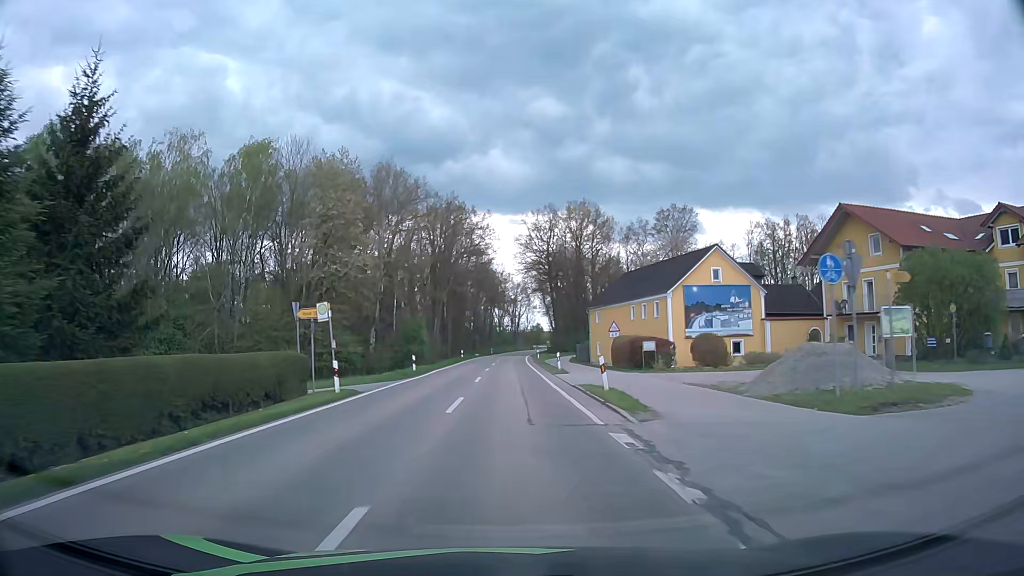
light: Day
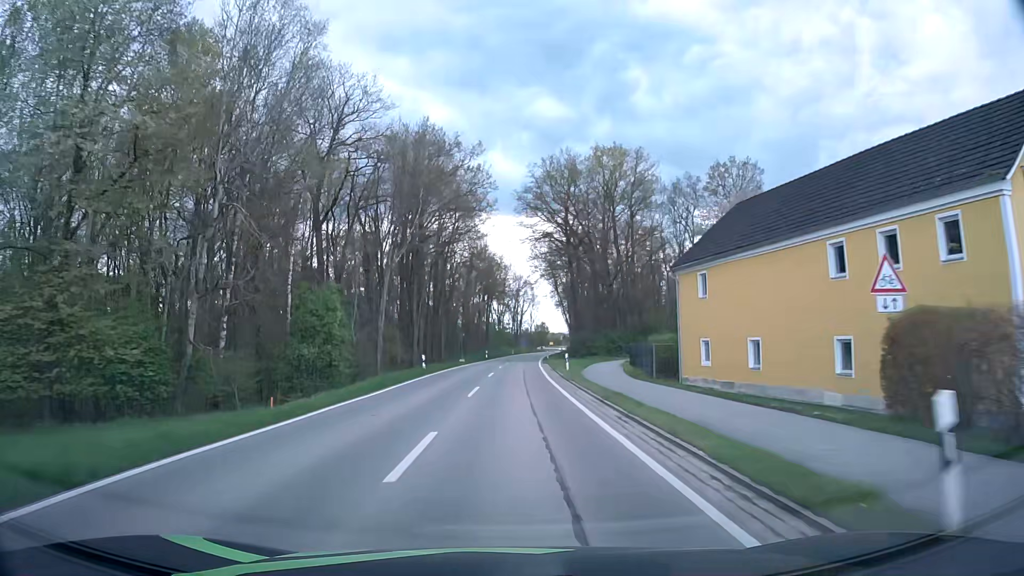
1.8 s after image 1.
(+0.1, +32.0) m; 0°
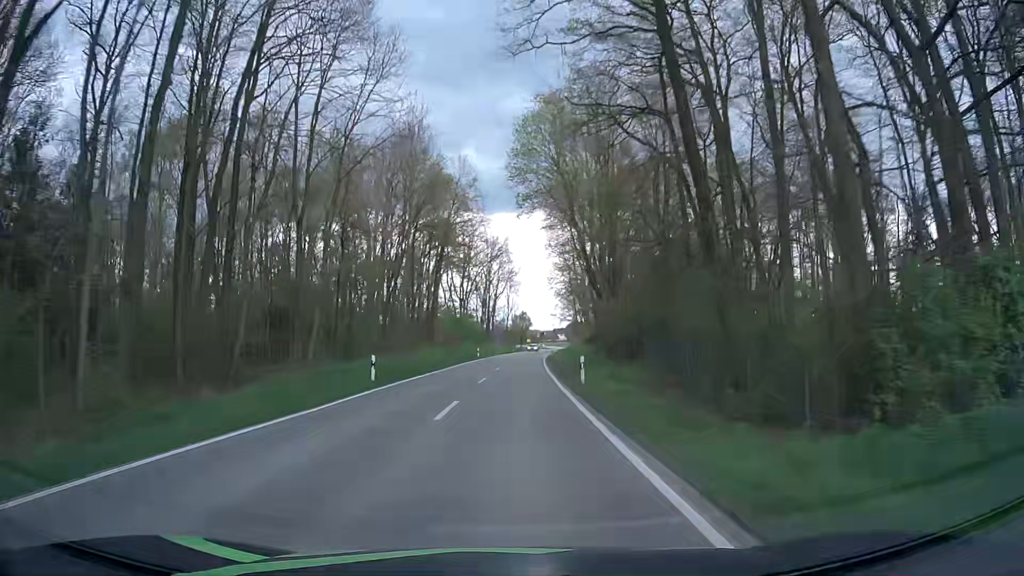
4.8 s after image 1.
(+1.3, +56.8) m; +2°
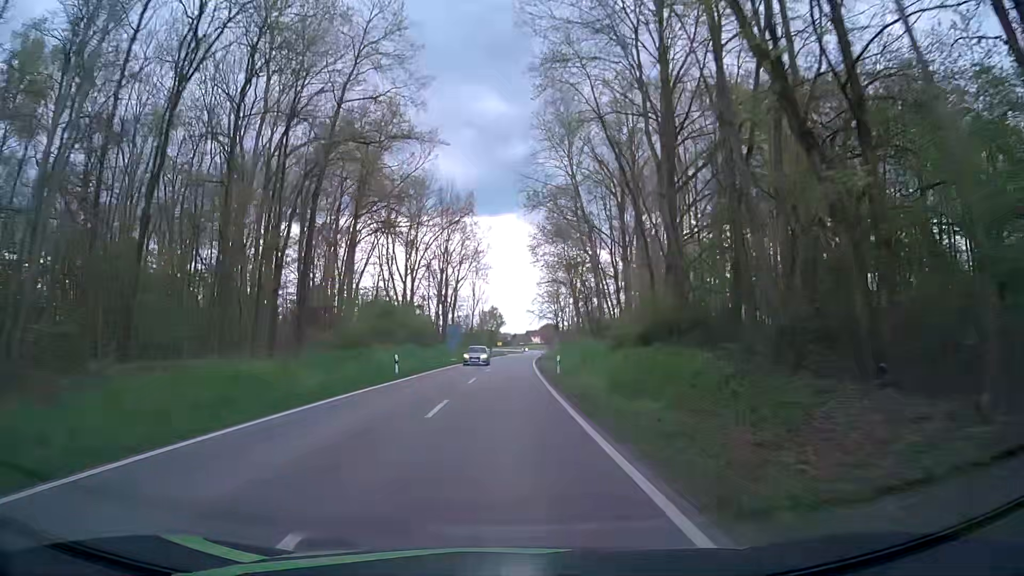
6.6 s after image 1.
(+0.9, +35.9) m; +3°
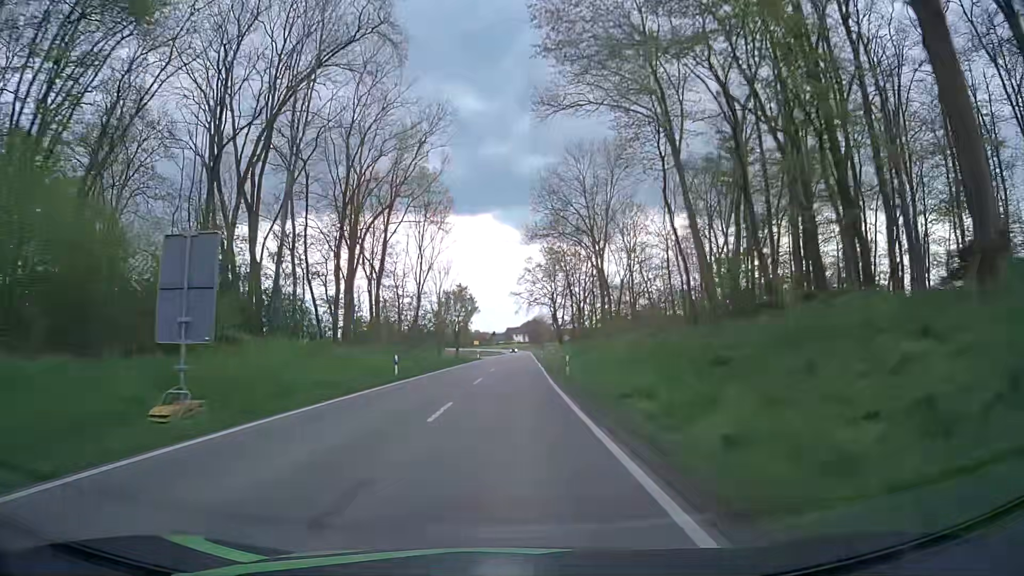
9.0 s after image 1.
(+0.5, +49.8) m; +2°
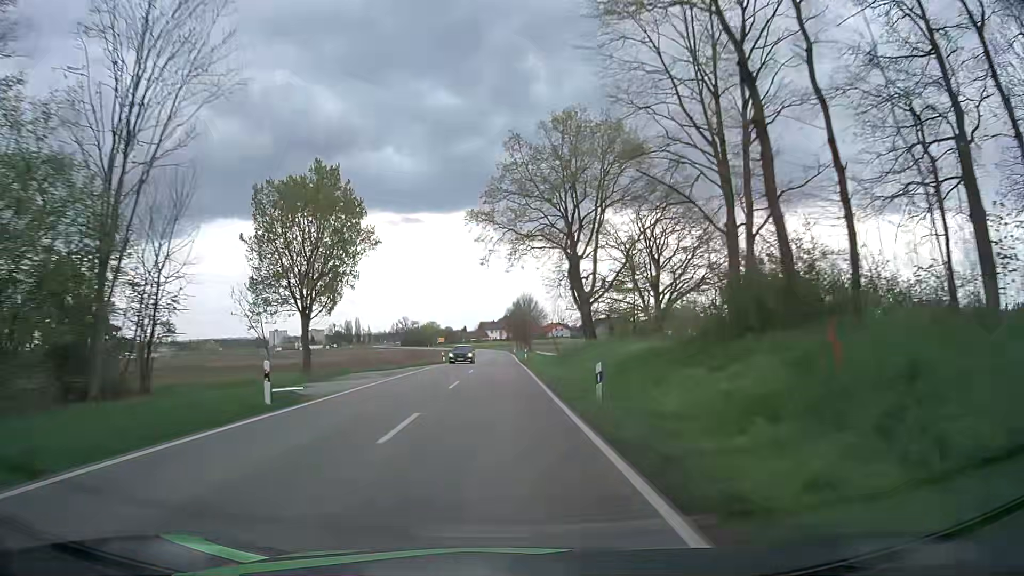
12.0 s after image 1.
(+1.4, +63.4) m; +2°
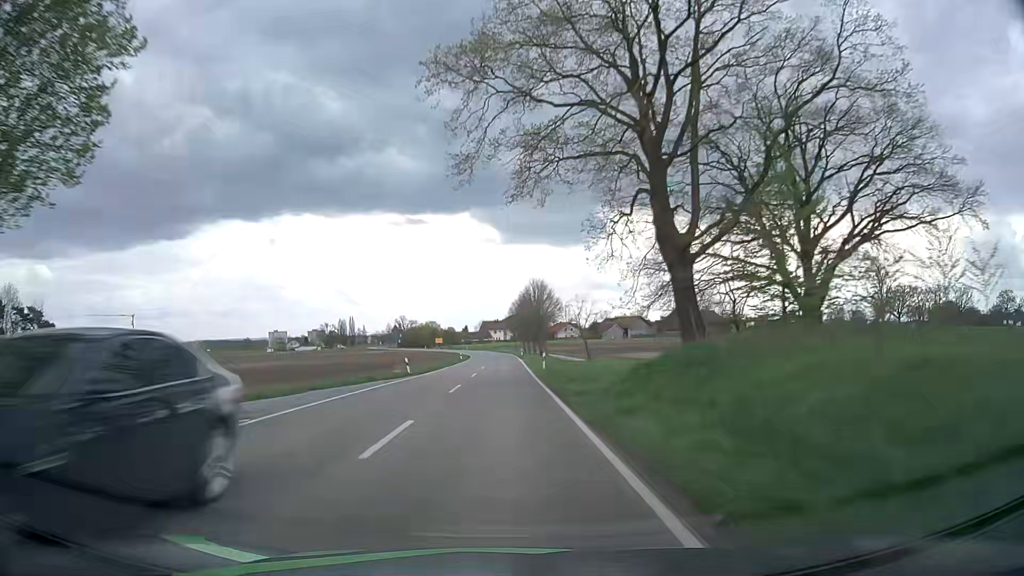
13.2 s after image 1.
(-0.1, +24.9) m; 0°
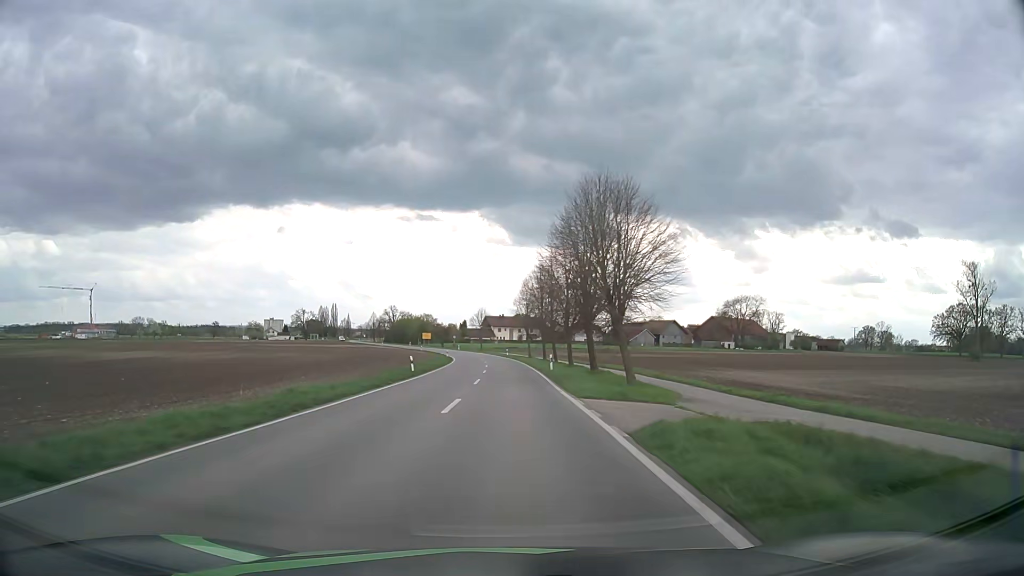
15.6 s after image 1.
(-0.6, +49.3) m; -1°
(0, +10) (0, +20) (0, +30) (0, +40) (0, +50) (0, +60) (-1, +70) (-1, +80) (-2, +90) (-4, +100) m
